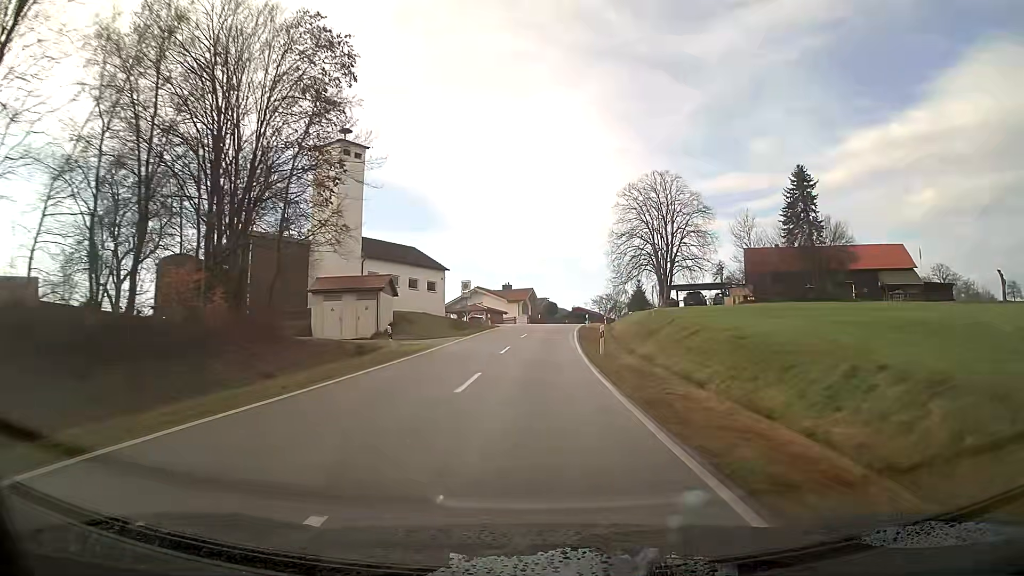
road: tertiary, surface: asphalt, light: Day
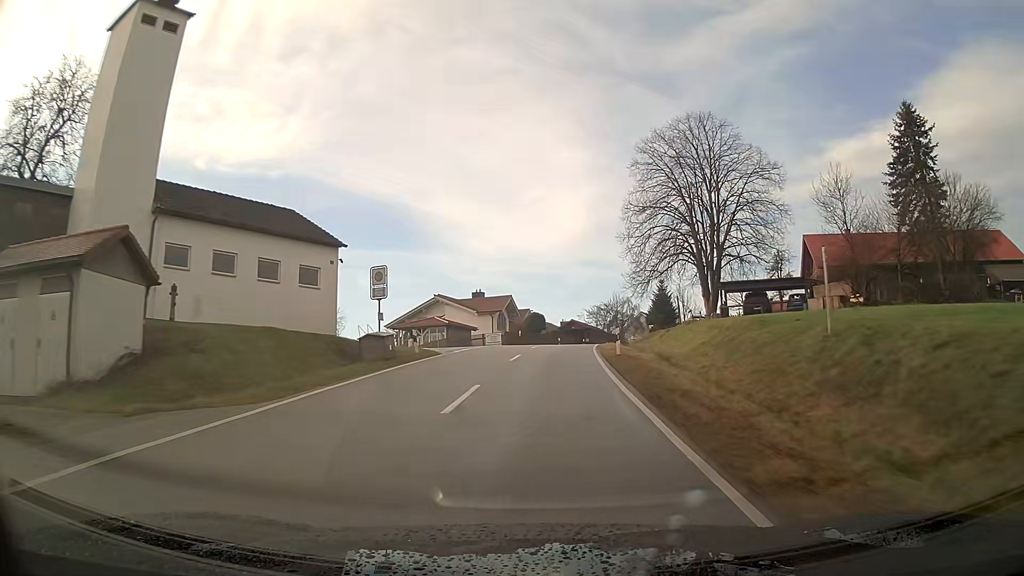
(+0.3, +27.1) m; +2°
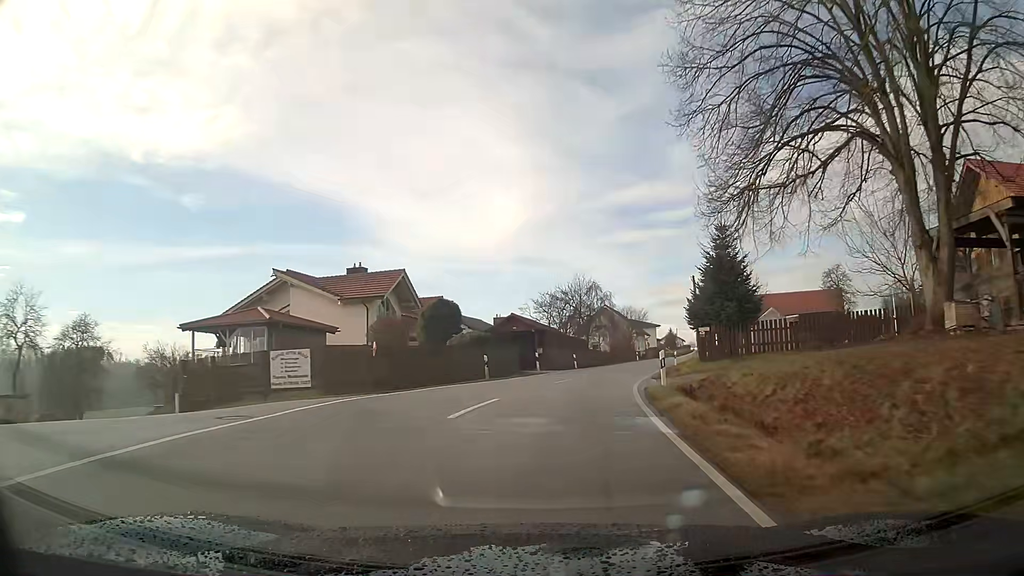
(+1.7, +35.9) m; +7°
